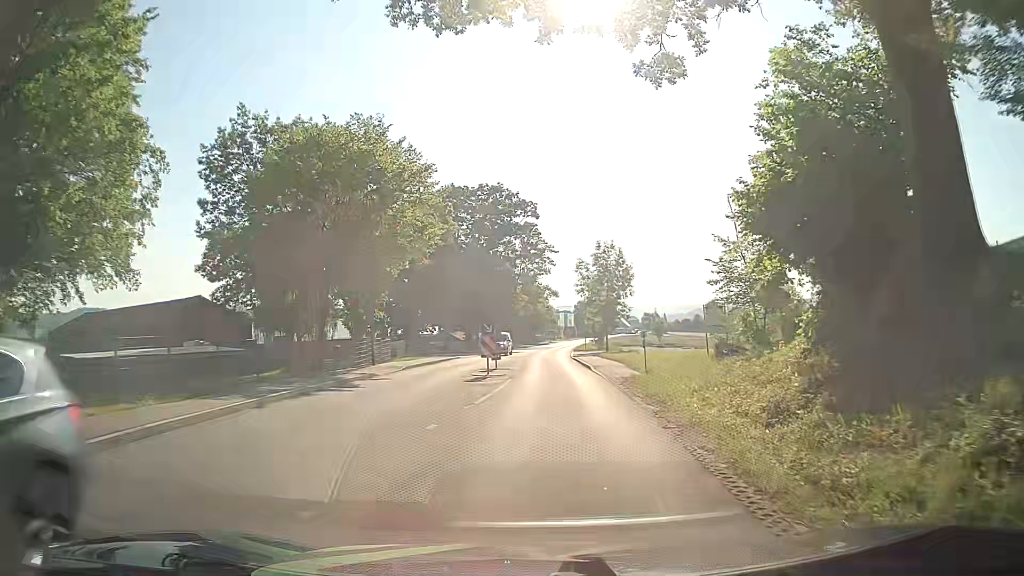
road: tertiary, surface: asphalt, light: Day
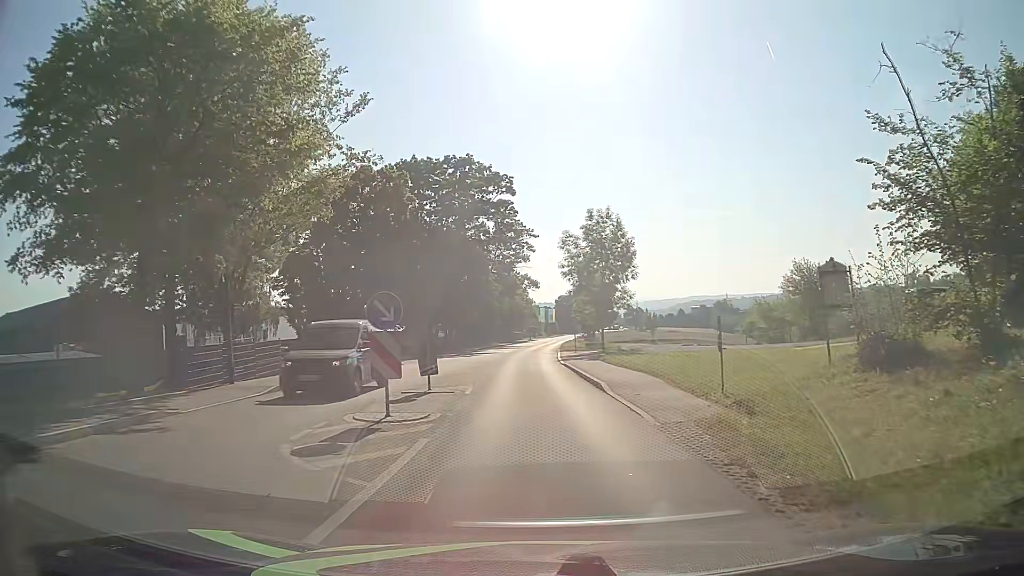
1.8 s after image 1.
(+0.1, +13.5) m; +1°
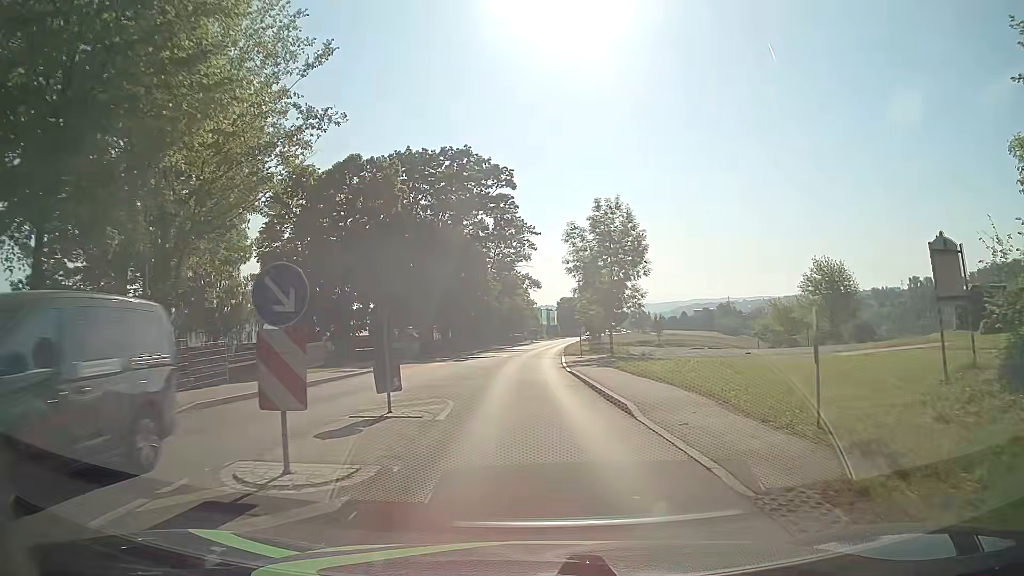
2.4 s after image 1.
(0.0, +4.5) m; 0°
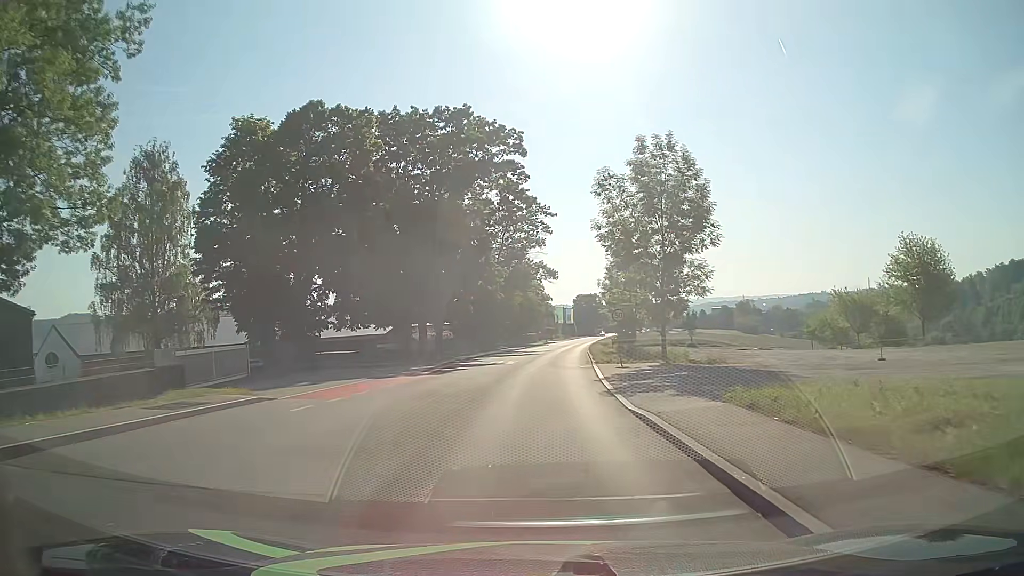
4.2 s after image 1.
(-0.2, +13.5) m; -2°
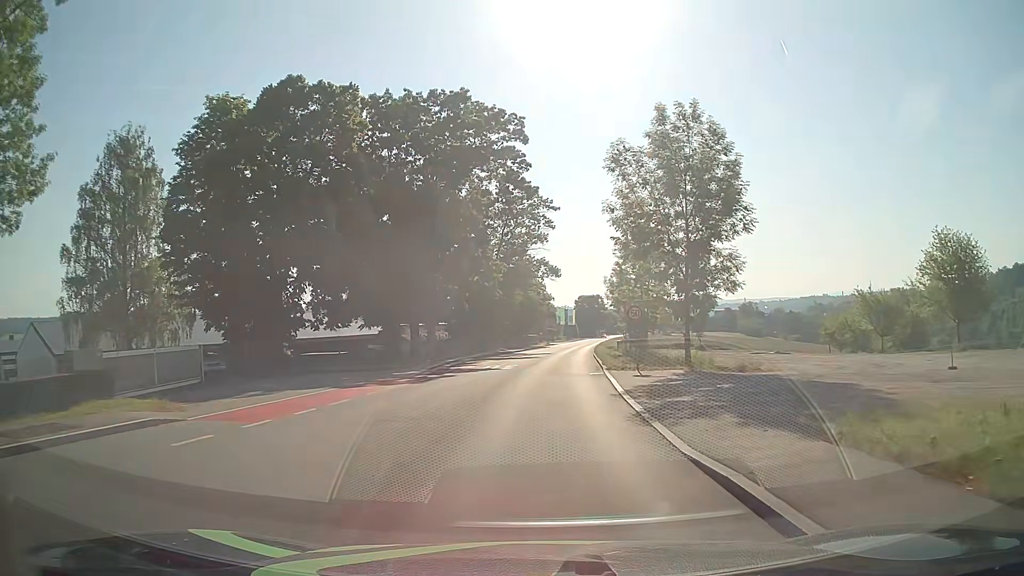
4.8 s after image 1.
(0.0, +4.5) m; 0°
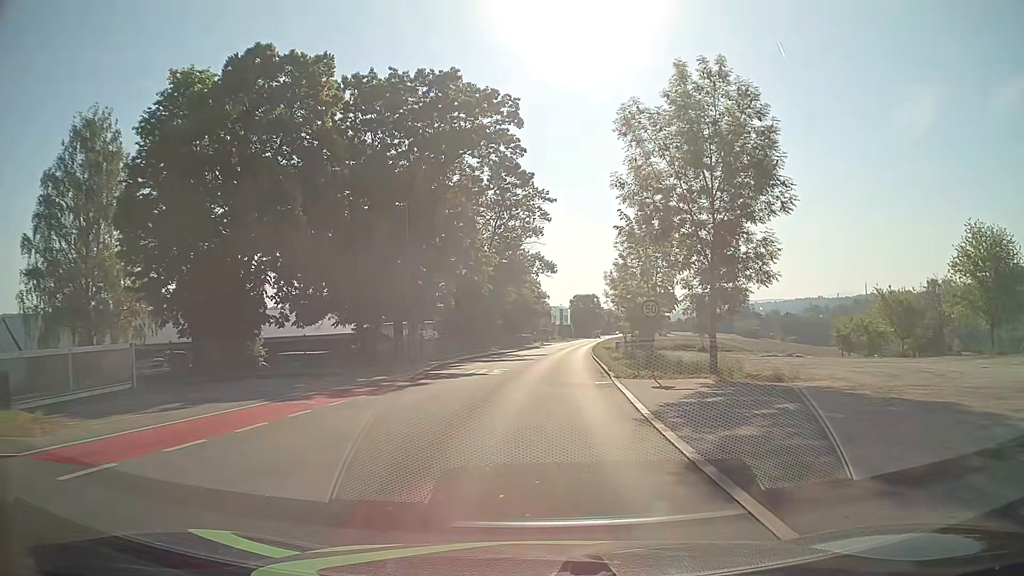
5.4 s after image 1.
(0.0, +4.5) m; 0°
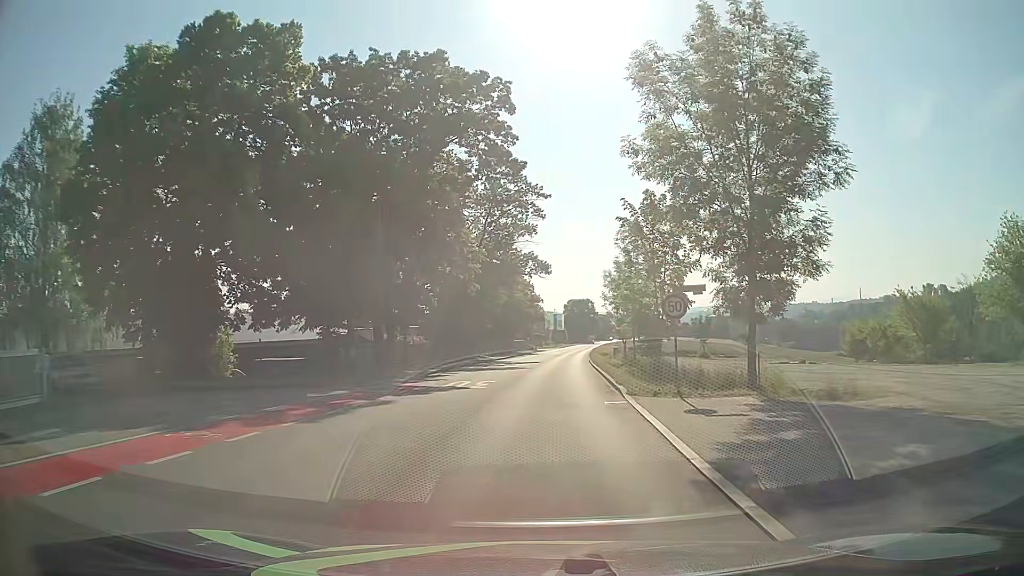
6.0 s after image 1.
(+0.1, +4.4) m; +1°
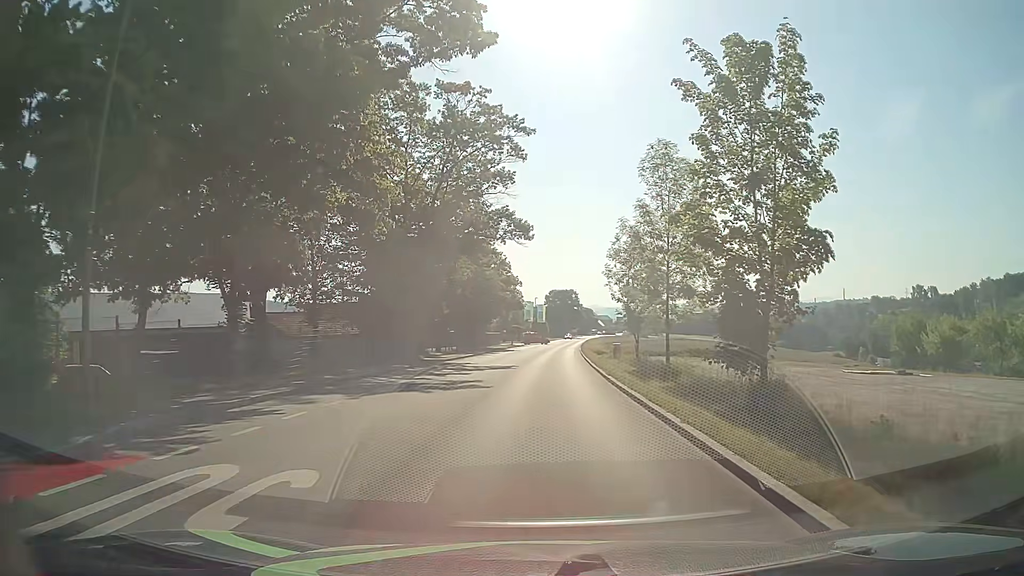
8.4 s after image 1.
(+0.2, +18.3) m; +3°
(0, +10) (0, +20) (0, +30) (0, +40) (0, +50) (0, +60) (0, +70) (+1, +80) (+1, +90) (+1, +100) m
